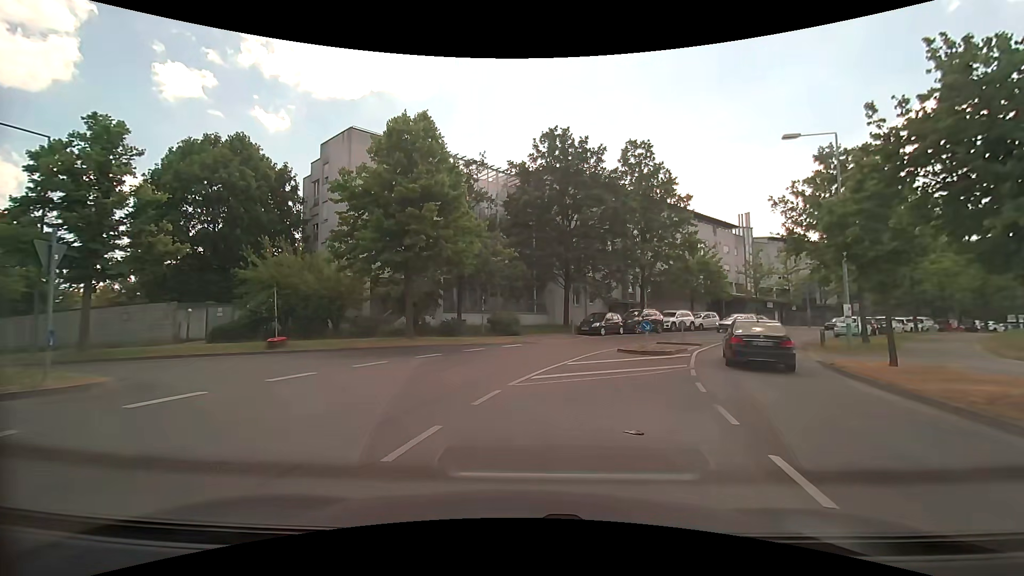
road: tertiary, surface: asphalt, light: Day
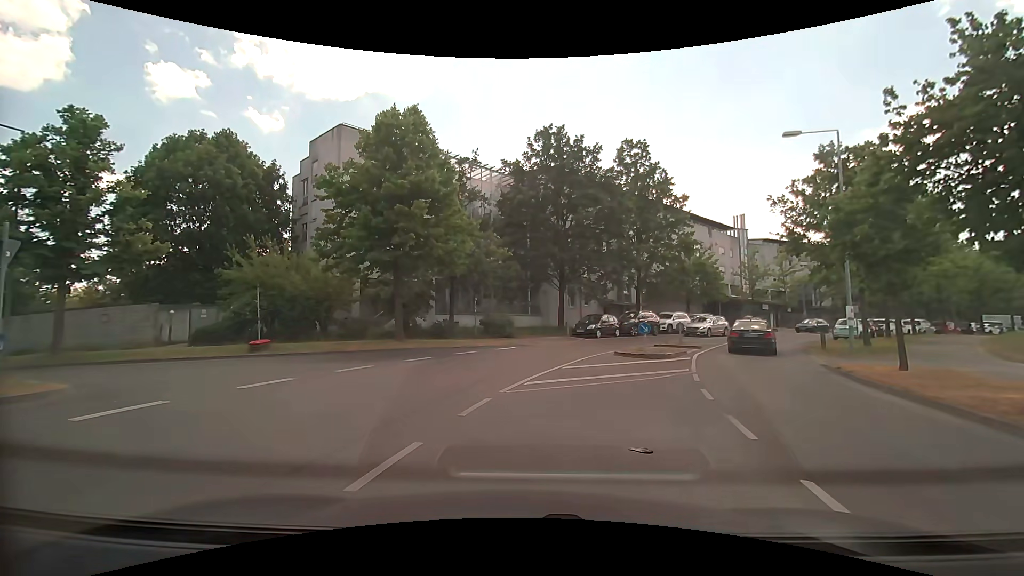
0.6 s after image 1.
(0.0, +0.7) m; 0°
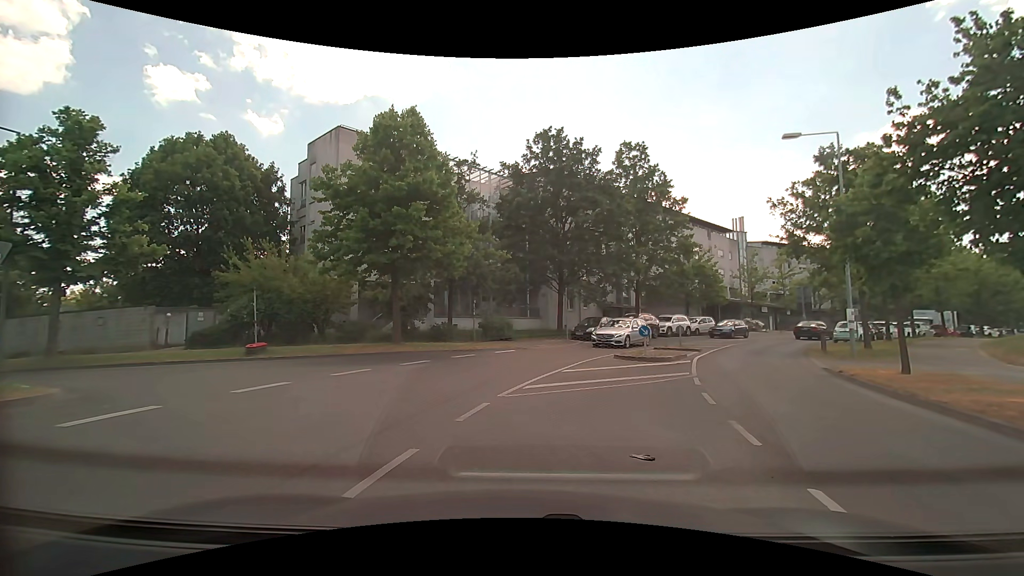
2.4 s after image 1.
(0.0, +0.2) m; 0°
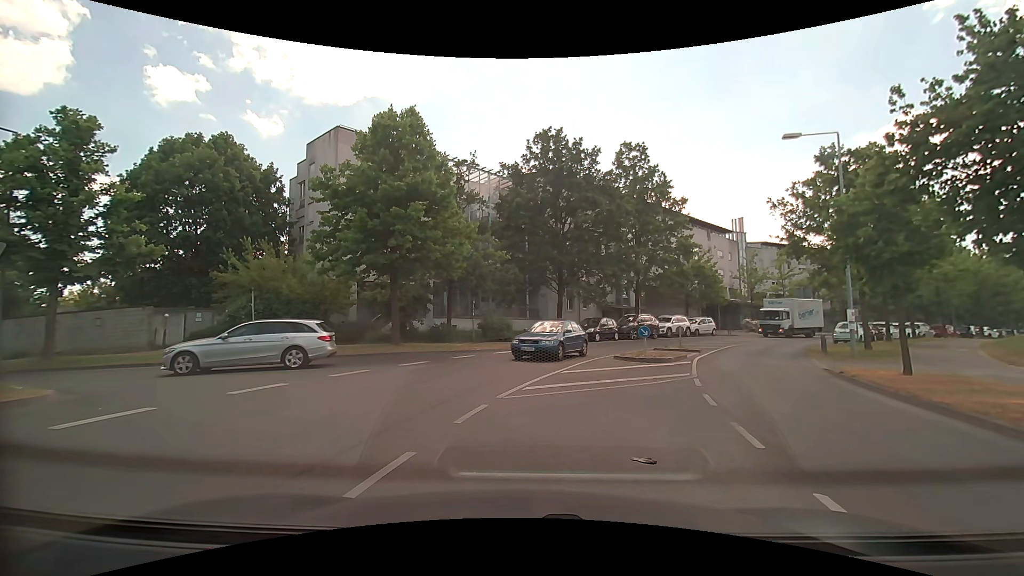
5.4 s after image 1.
(0.0, +0.1) m; 0°
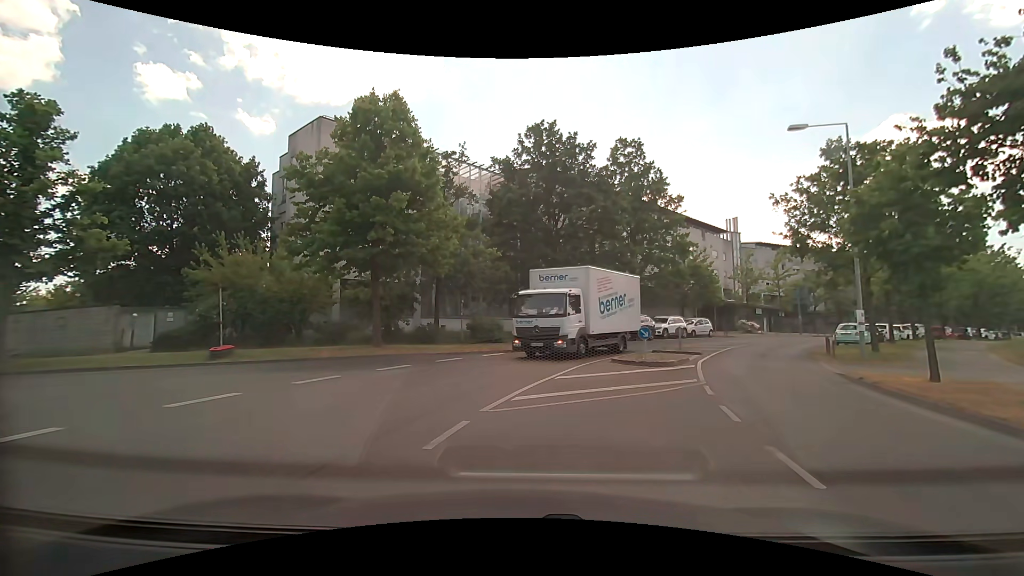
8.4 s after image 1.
(0.0, +1.4) m; 0°
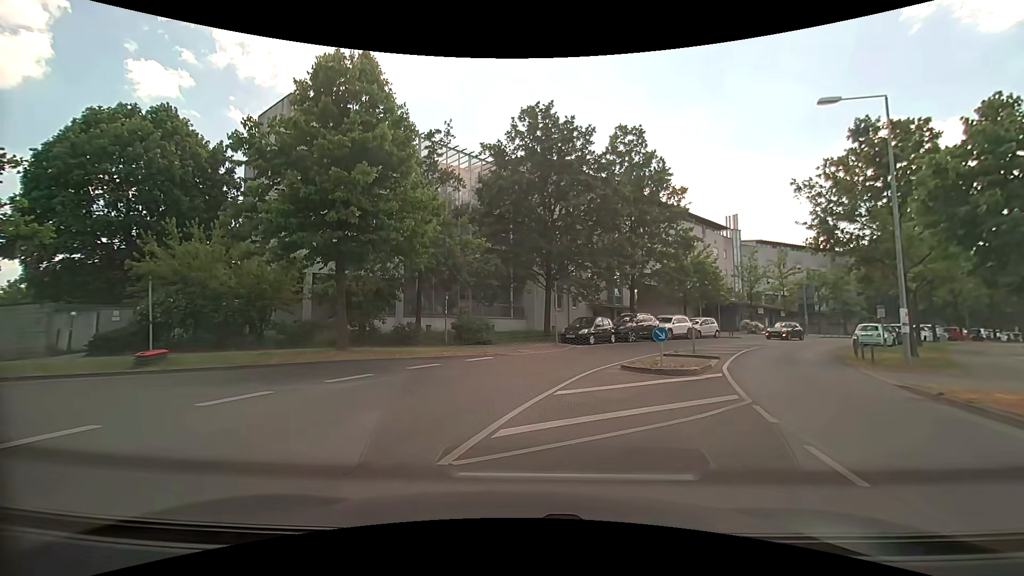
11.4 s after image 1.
(0.0, +2.9) m; 0°
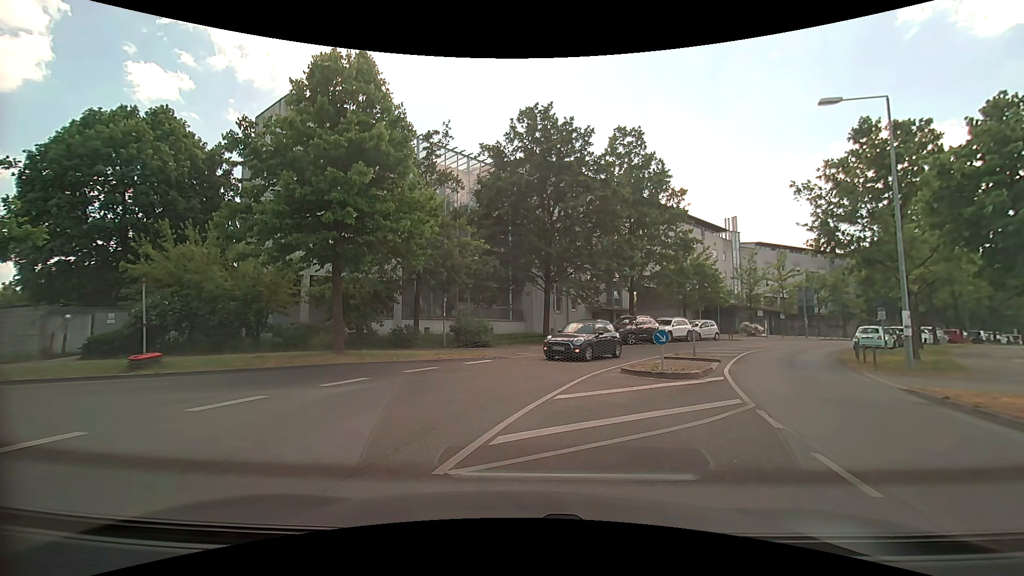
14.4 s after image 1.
(0.0, +0.3) m; 0°
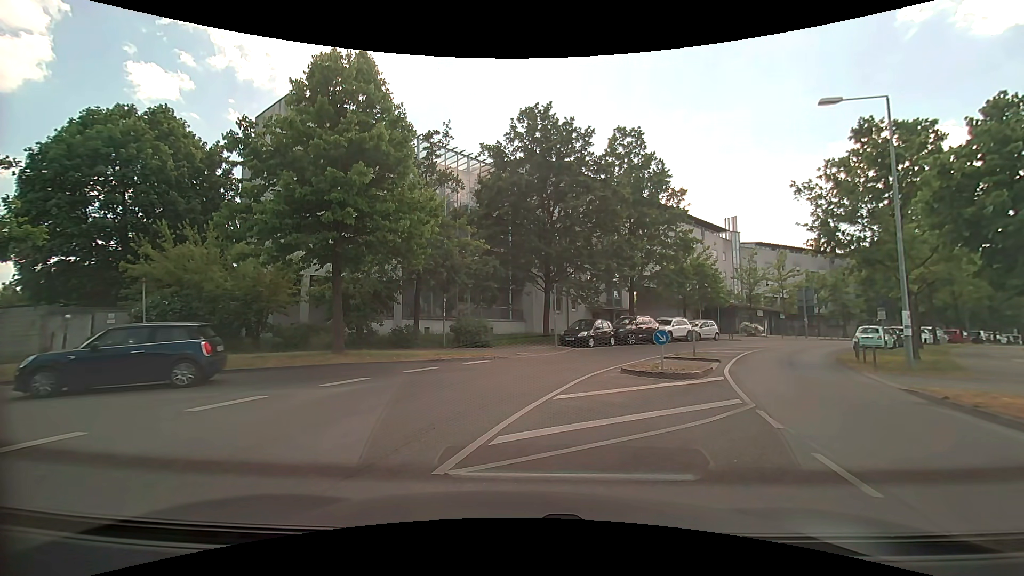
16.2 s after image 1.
(0.0, 0.0) m; 0°
